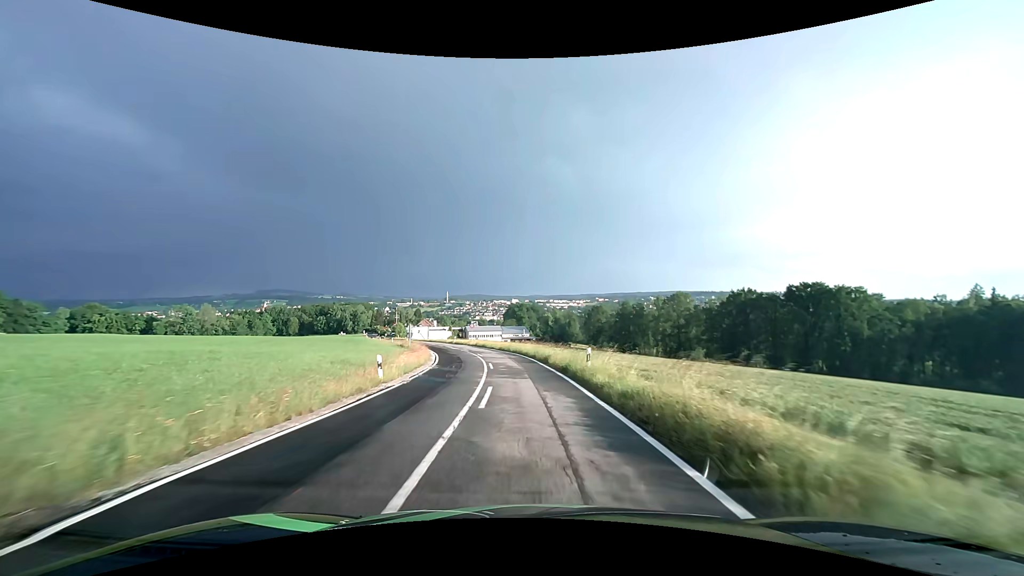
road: tertiary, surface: asphalt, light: Day
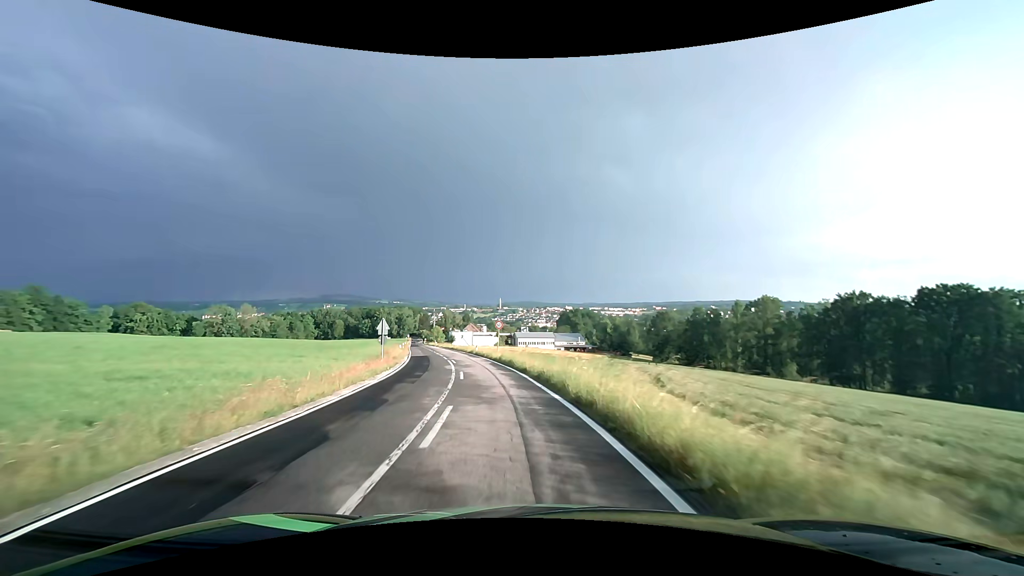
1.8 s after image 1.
(-1.0, +27.0) m; -6°
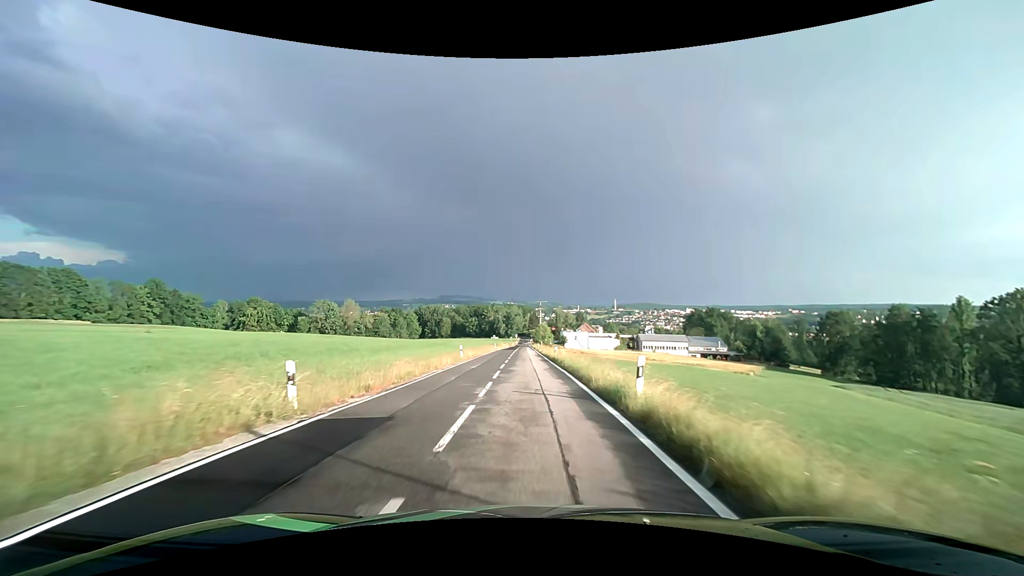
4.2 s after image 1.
(-4.6, +35.3) m; -13°
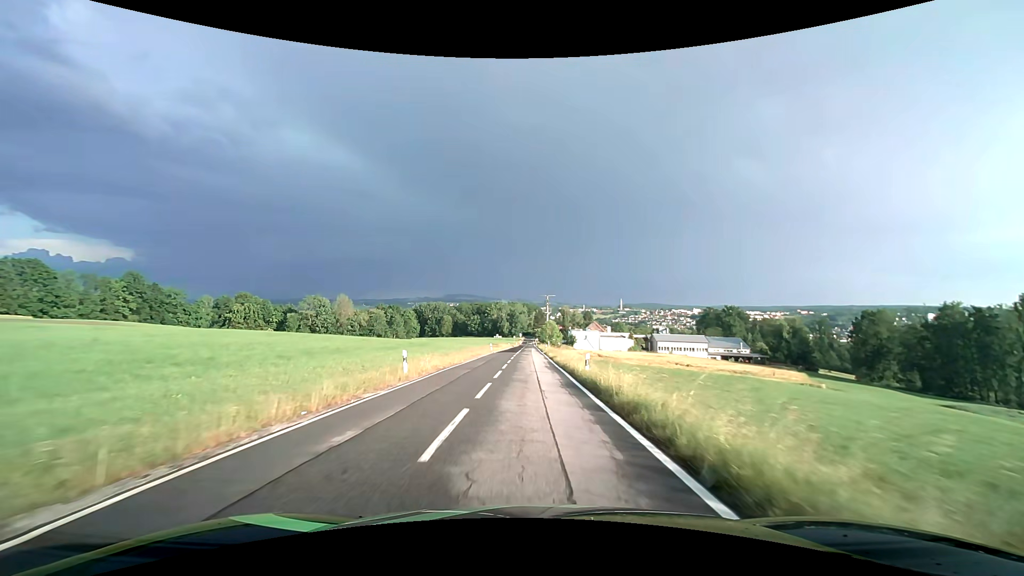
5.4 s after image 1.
(-0.1, +17.6) m; 0°
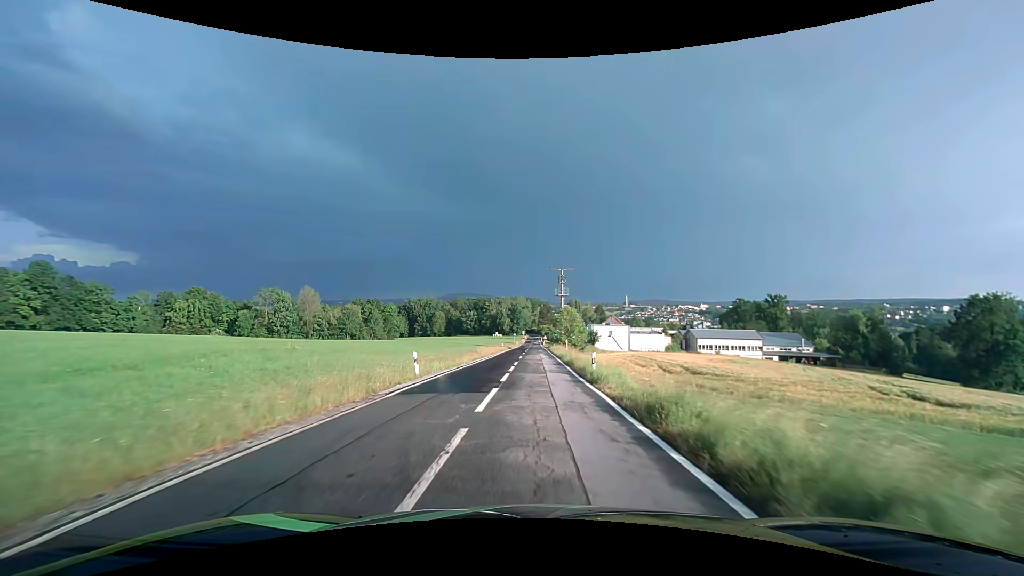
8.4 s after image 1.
(-0.4, +43.6) m; -1°
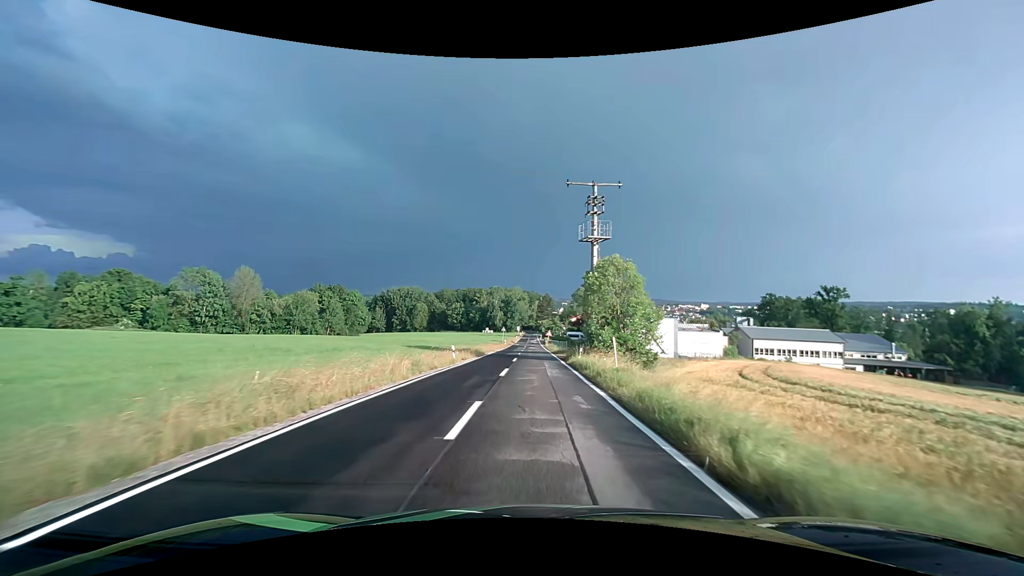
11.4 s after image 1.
(+0.3, +43.2) m; 0°
(0, +10) (0, +20) (0, +30) (0, +40) (0, +50) (0, +60) (0, +70) (0, +80) (0, +90) (+1, +100) m
